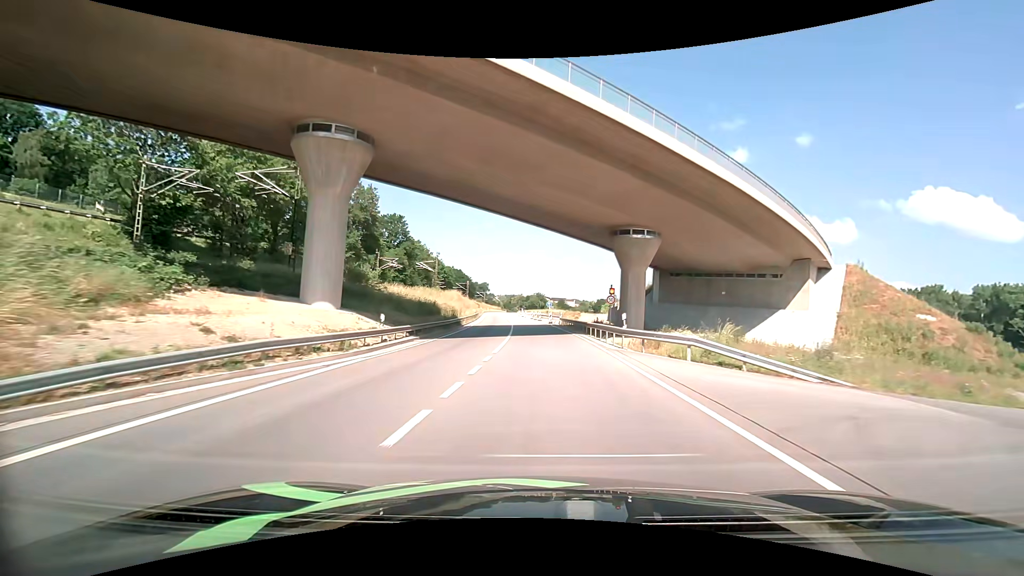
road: primary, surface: asphalt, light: Day
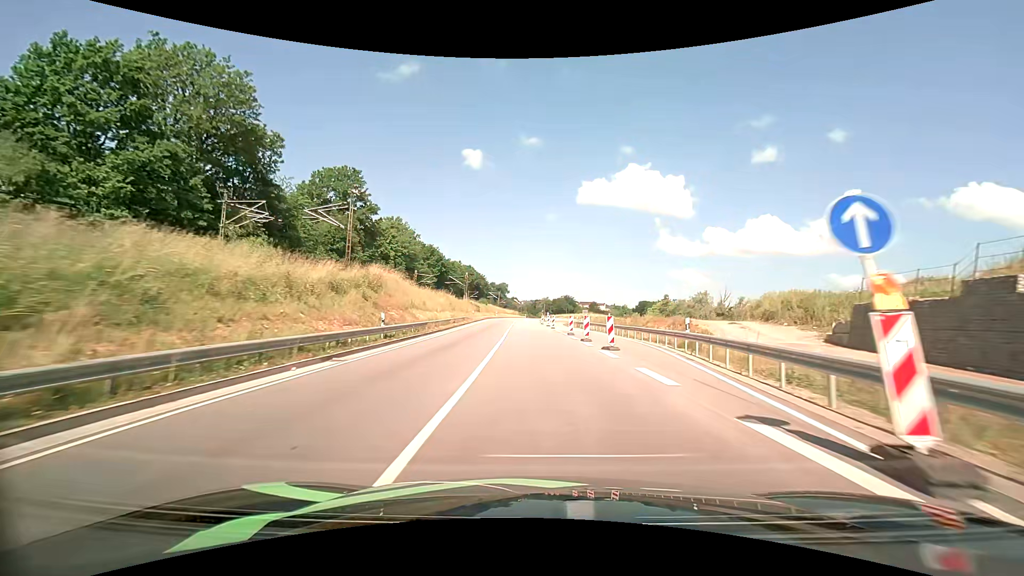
(-0.9, +51.7) m; -3°
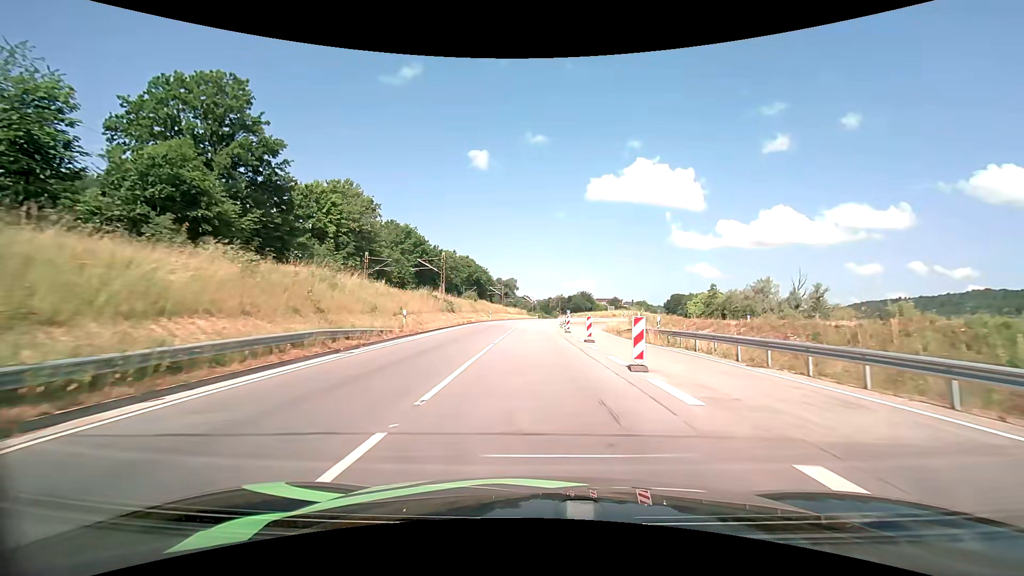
(-0.5, +37.5) m; -1°
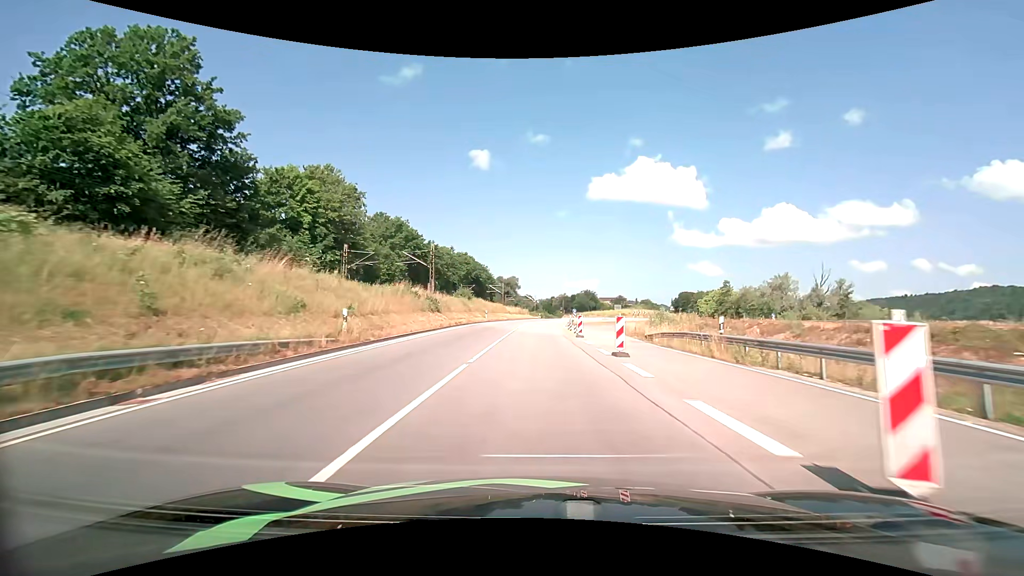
(0.0, +8.5) m; 0°
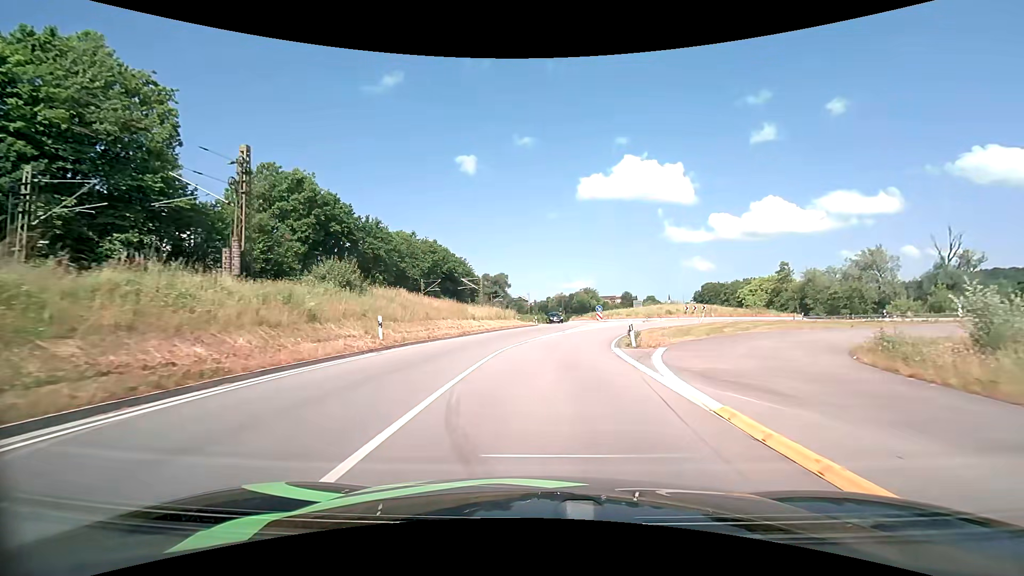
(-0.1, +38.2) m; 0°
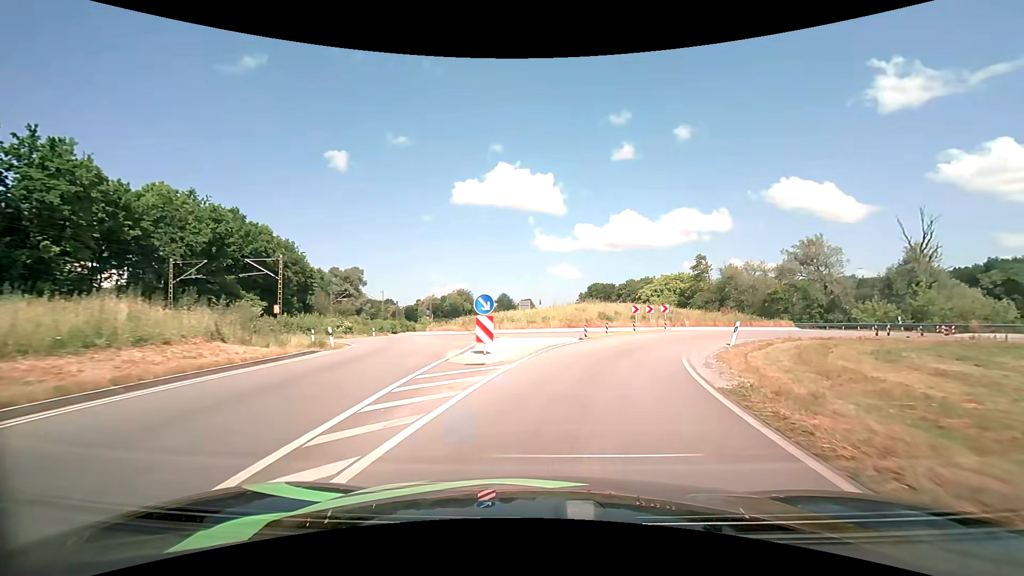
(+3.2, +32.1) m; +15°
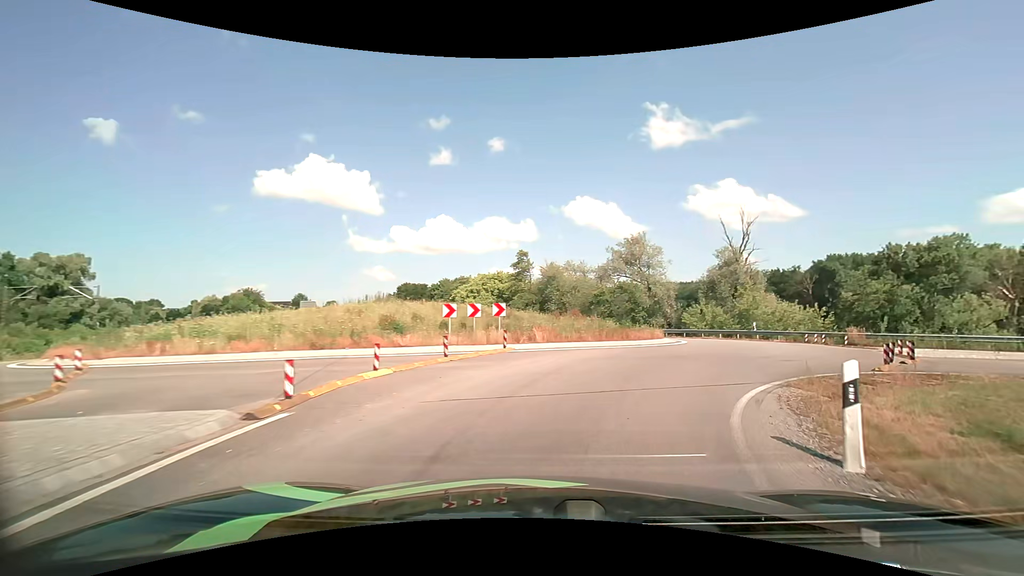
(+2.5, +16.2) m; +21°
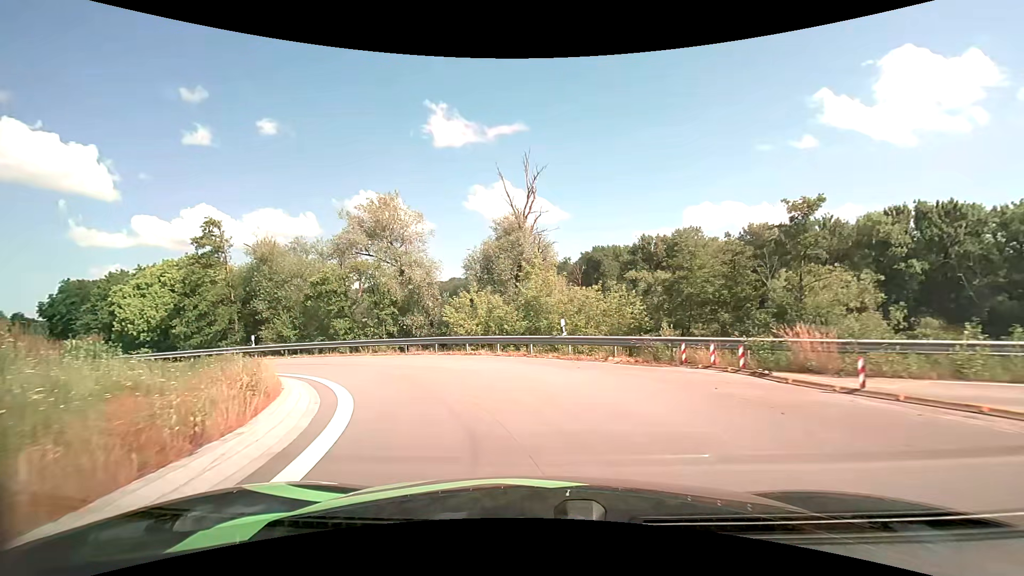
(+7.3, +22.2) m; +24°
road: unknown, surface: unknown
(-2, +10) (-7, +18) (-15, +23) (-25, +26) (-34, +29) (-43, +34) (-52, +39) (-59, +46) (-67, +53) (-74, +59) m
